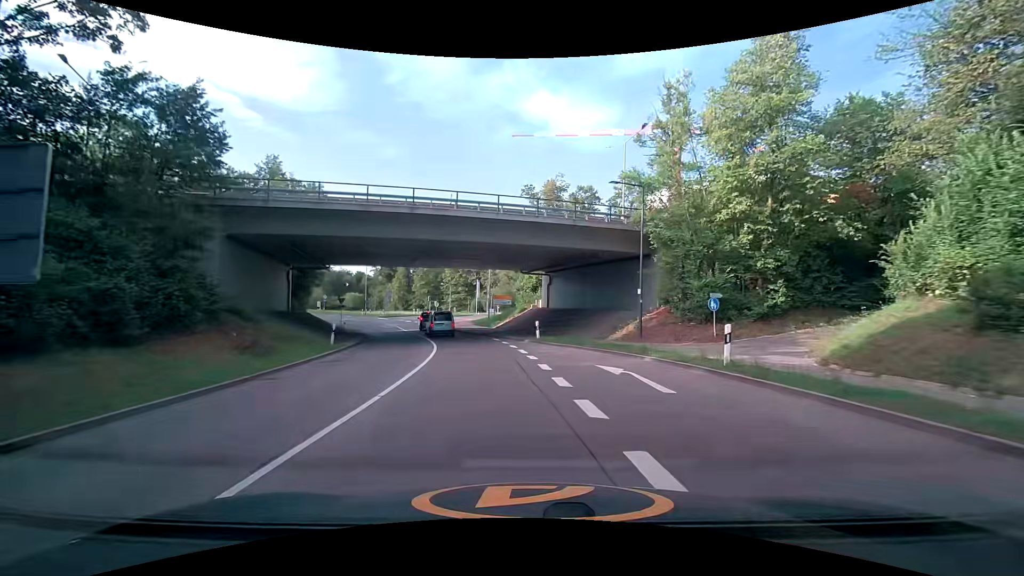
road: secondary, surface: asphalt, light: Day
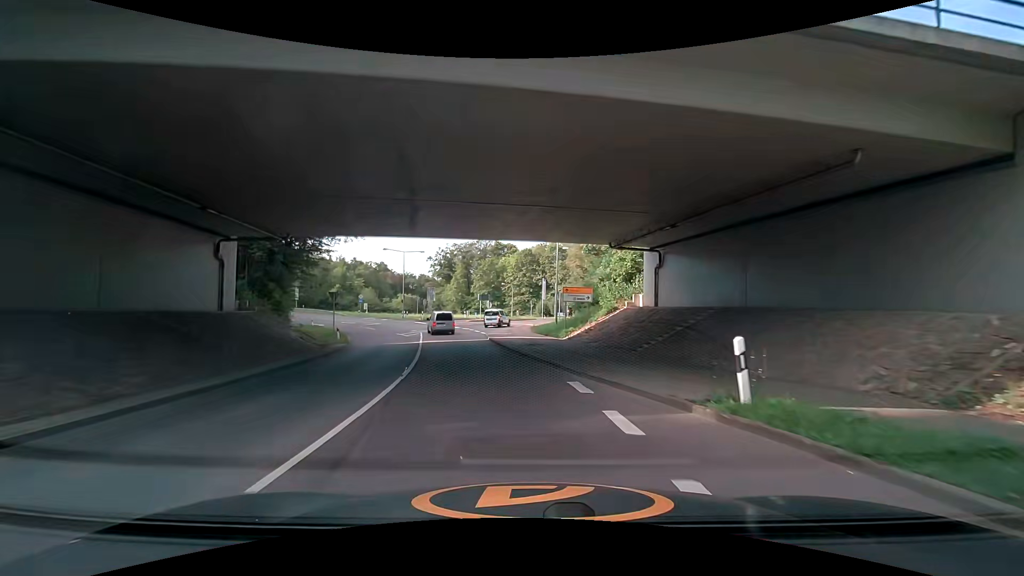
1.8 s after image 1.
(-1.1, +19.4) m; -7°
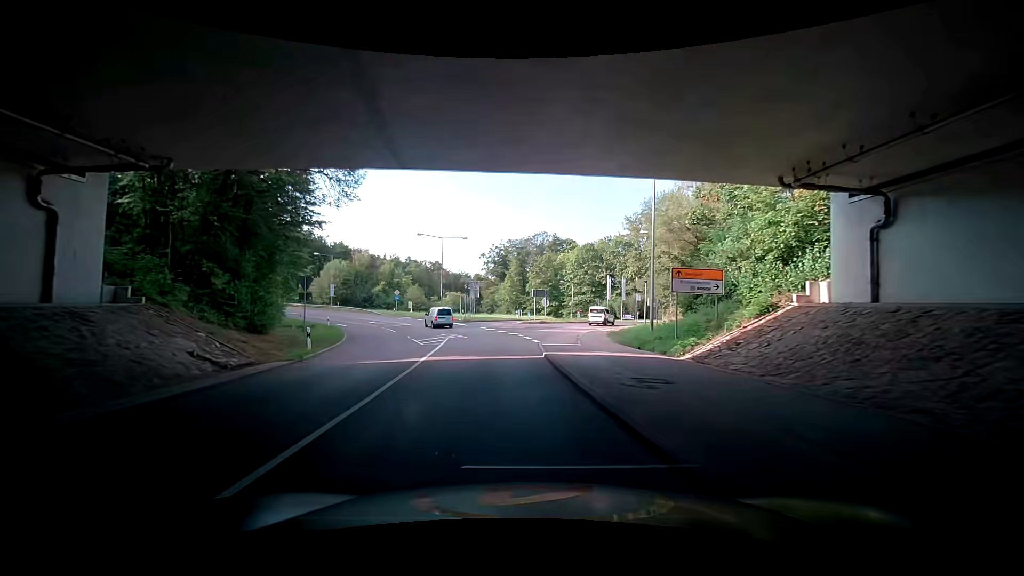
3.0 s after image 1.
(-0.8, +13.4) m; -6°
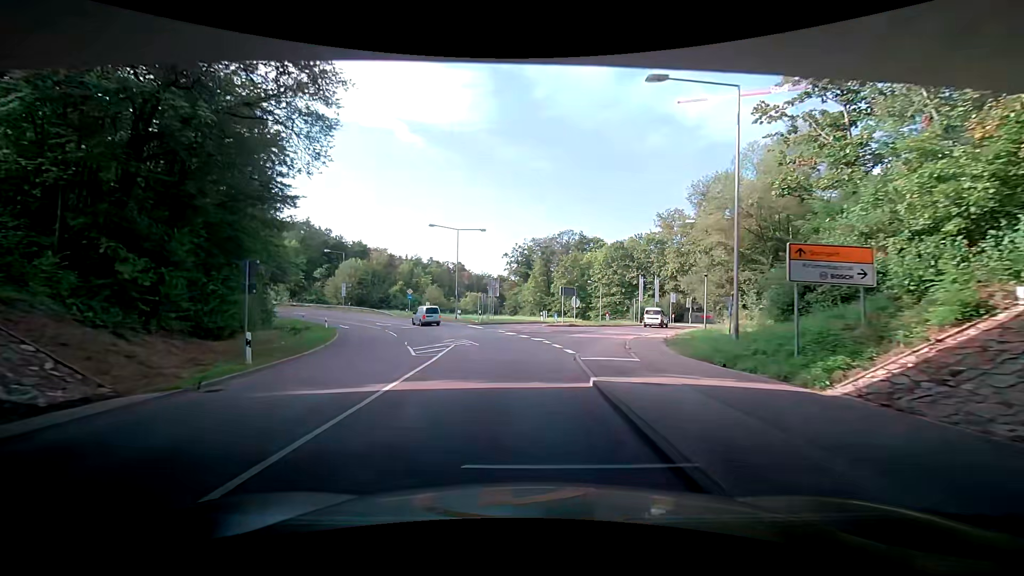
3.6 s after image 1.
(-0.2, +6.9) m; -2°
